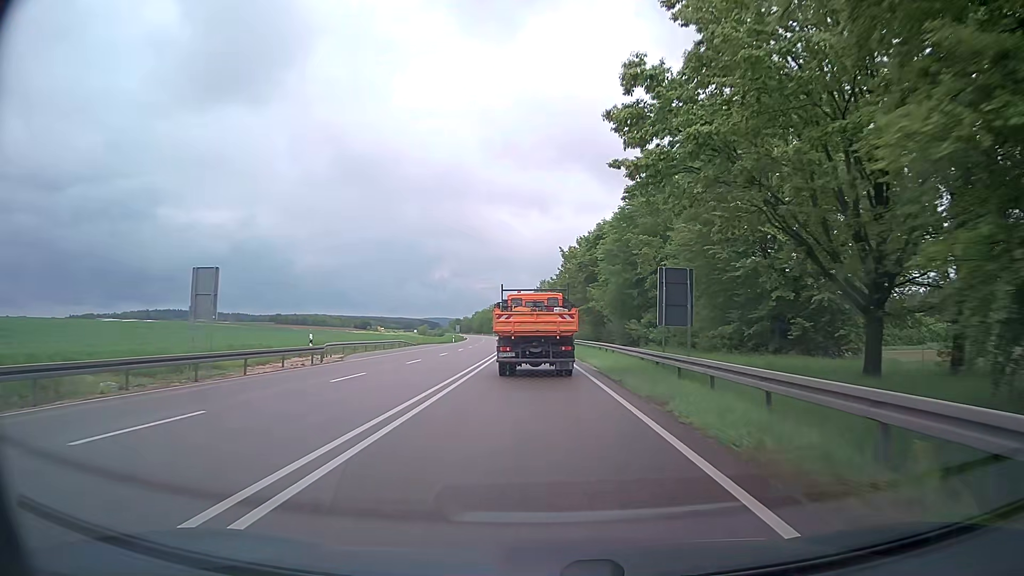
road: primary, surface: asphalt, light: Day
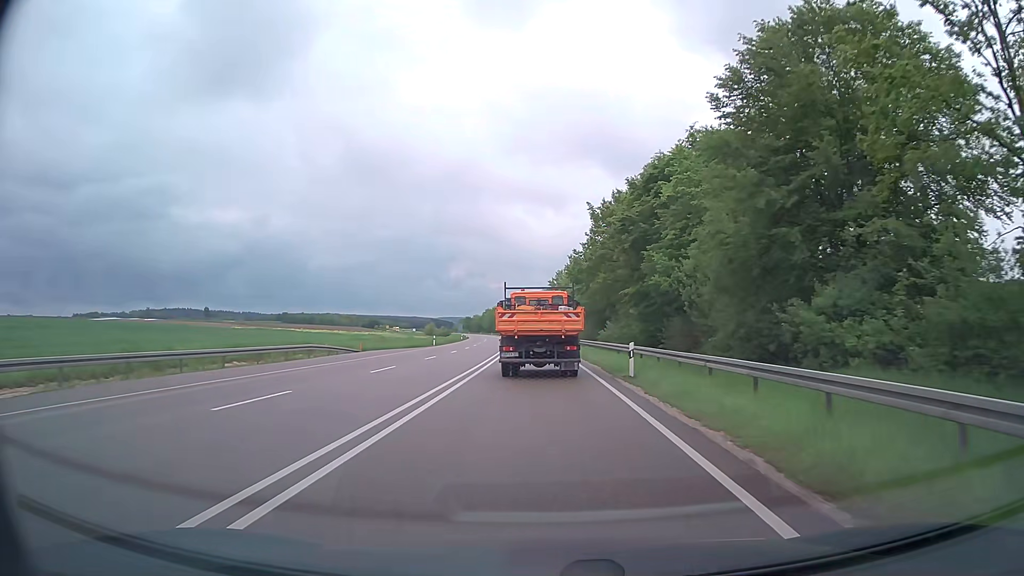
(-0.3, +32.0) m; -1°
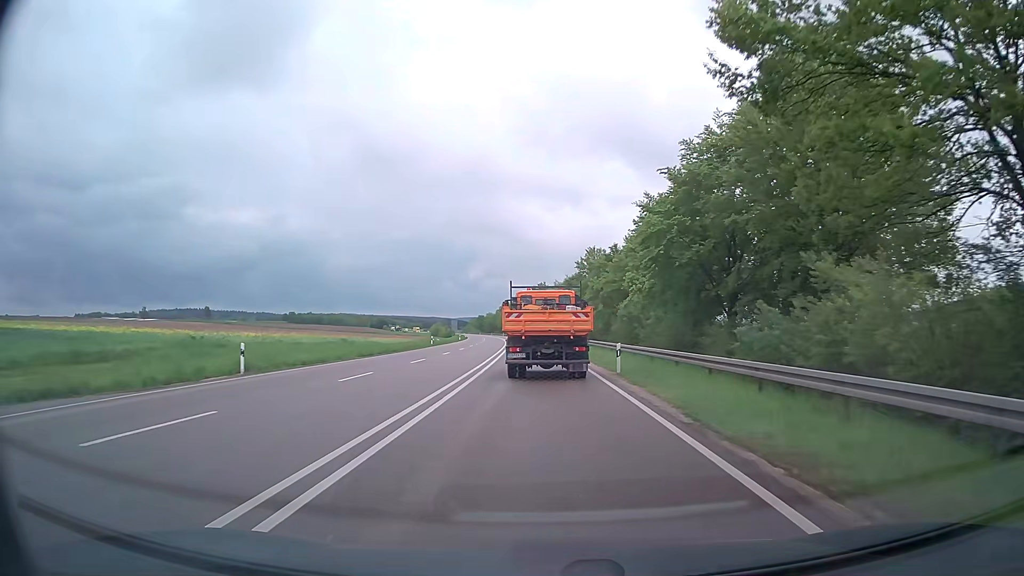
(-0.8, +52.7) m; -2°
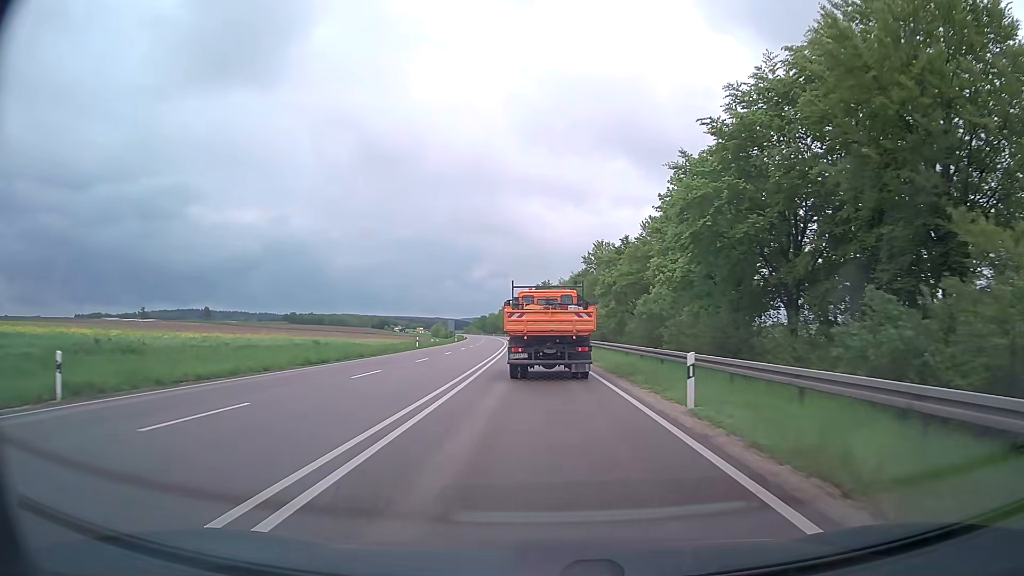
(0.0, +10.5) m; 0°
(0, +10) (0, +20) (0, +30) (0, +40) (-1, +50) (-1, +60) (-1, +70) (-2, +80) (-2, +90) (-3, +100) m
